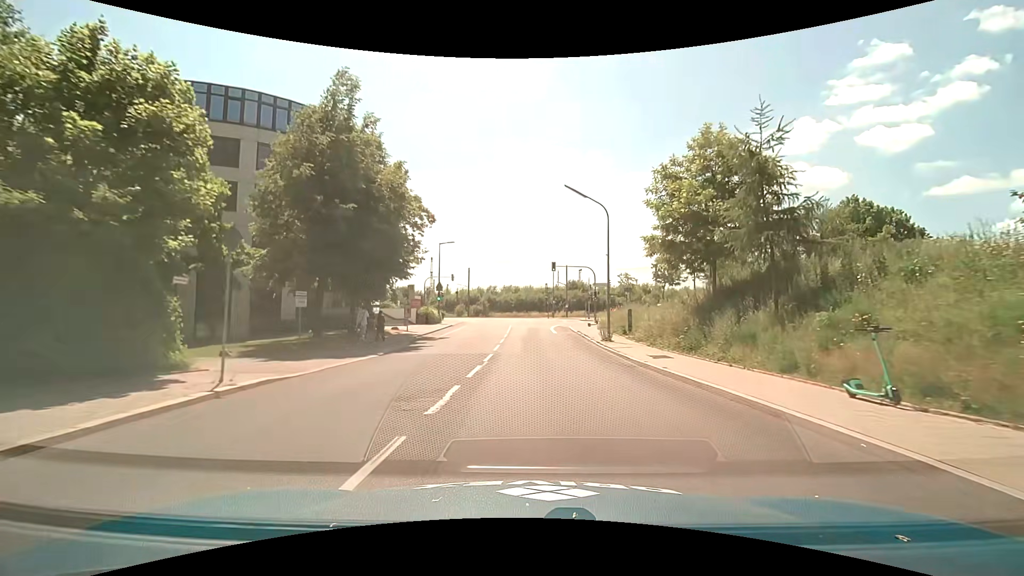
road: unclassified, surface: asphalt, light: Day
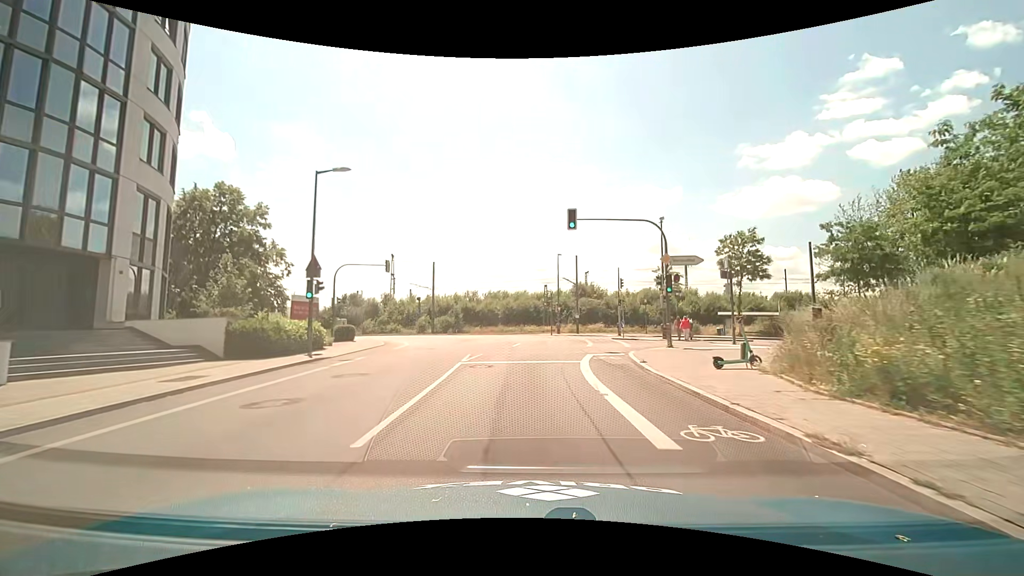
(+0.3, +29.0) m; 0°
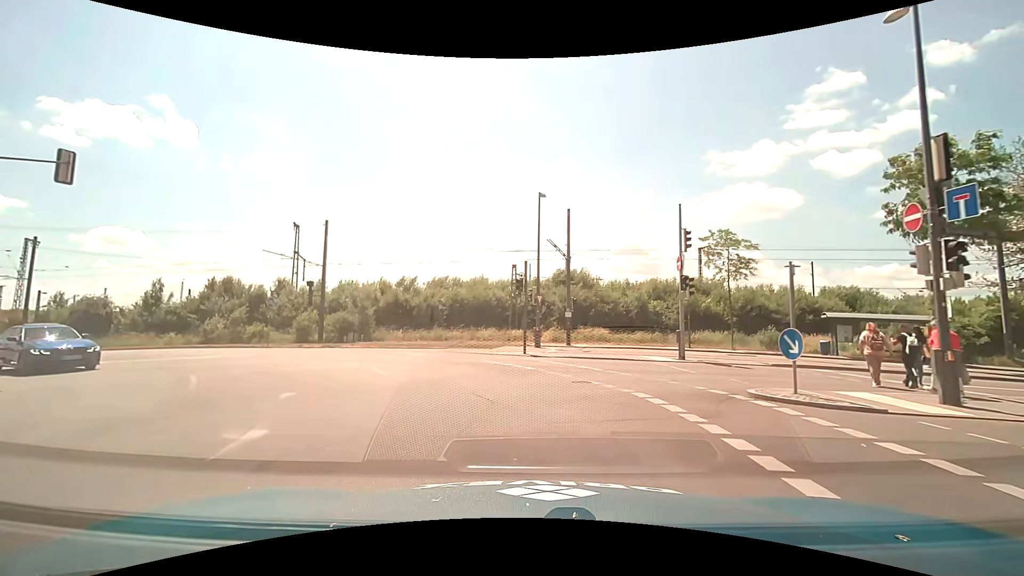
(+0.9, +25.3) m; +4°
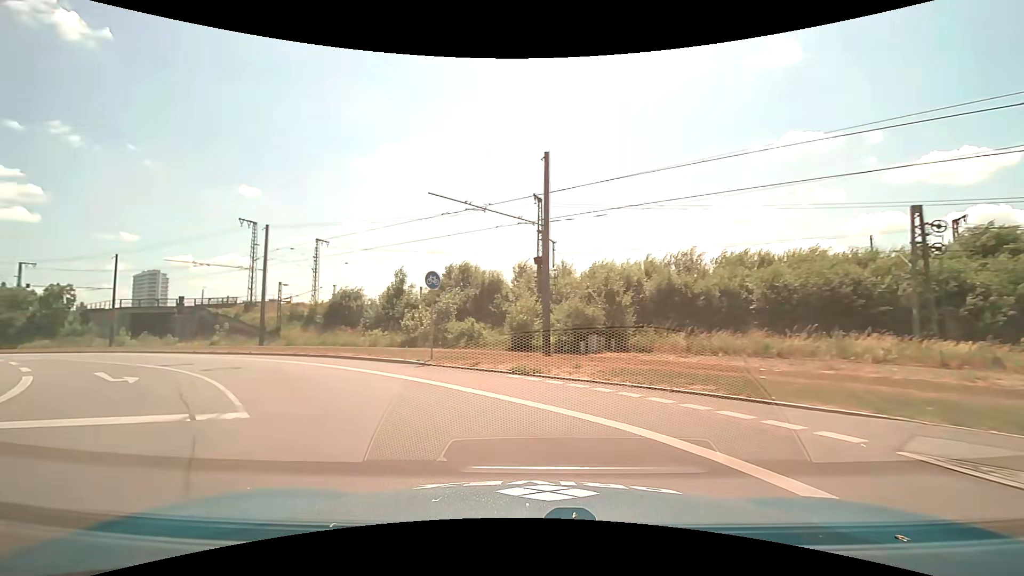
(-3.7, +16.9) m; -31°
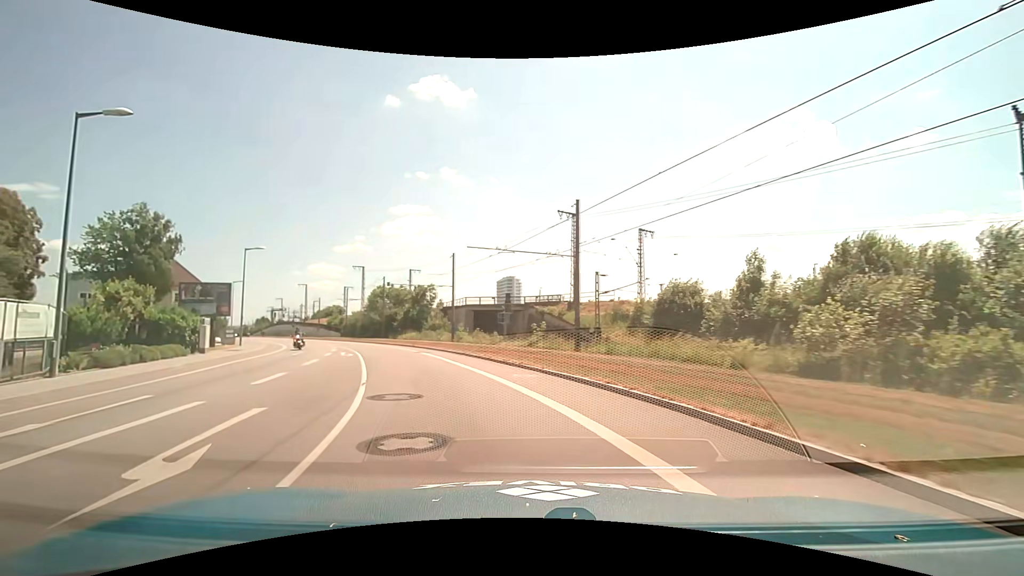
(-3.7, +11.4) m; -36°
